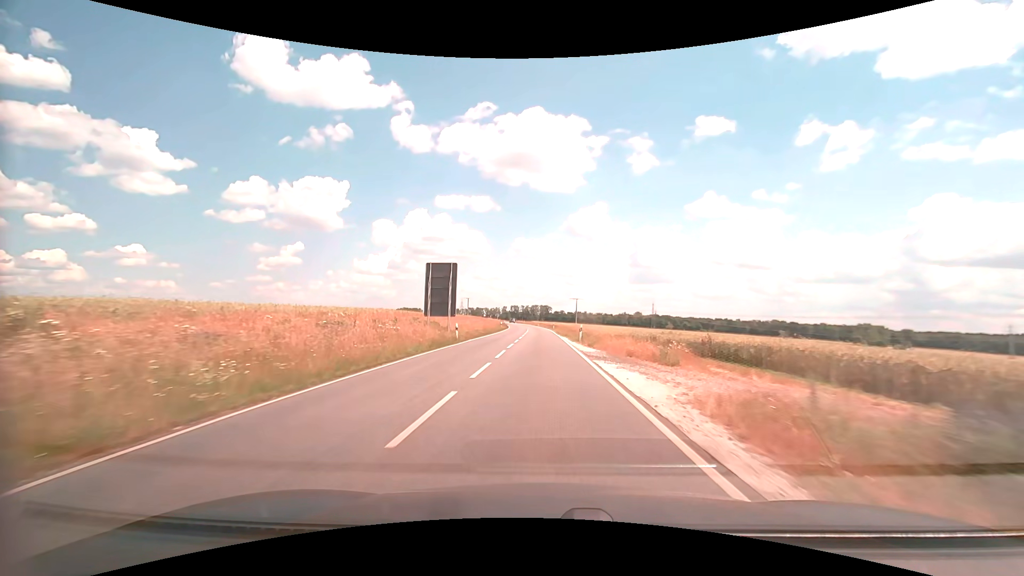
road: secondary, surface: asphalt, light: Day
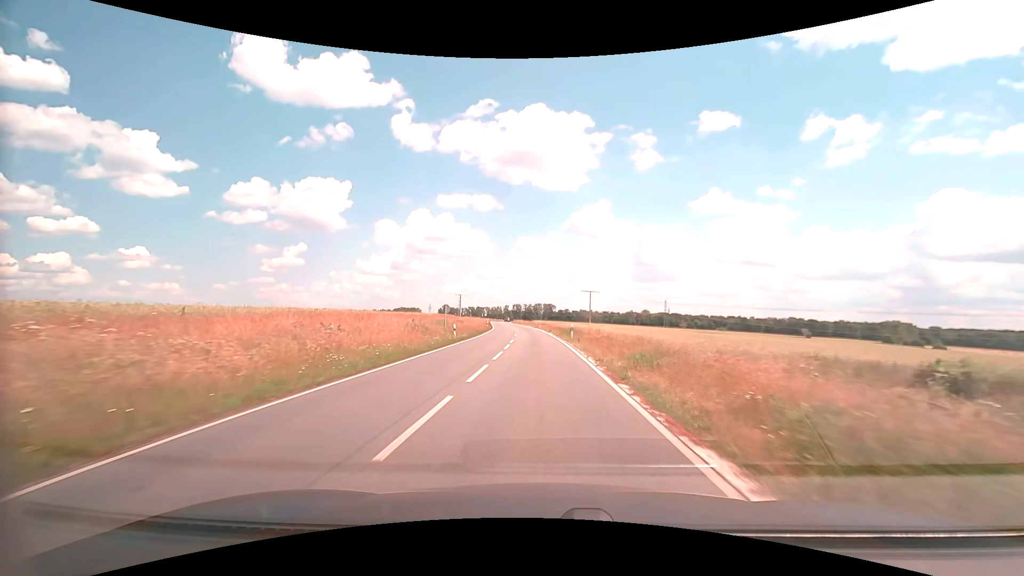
(0.0, +42.7) m; 0°
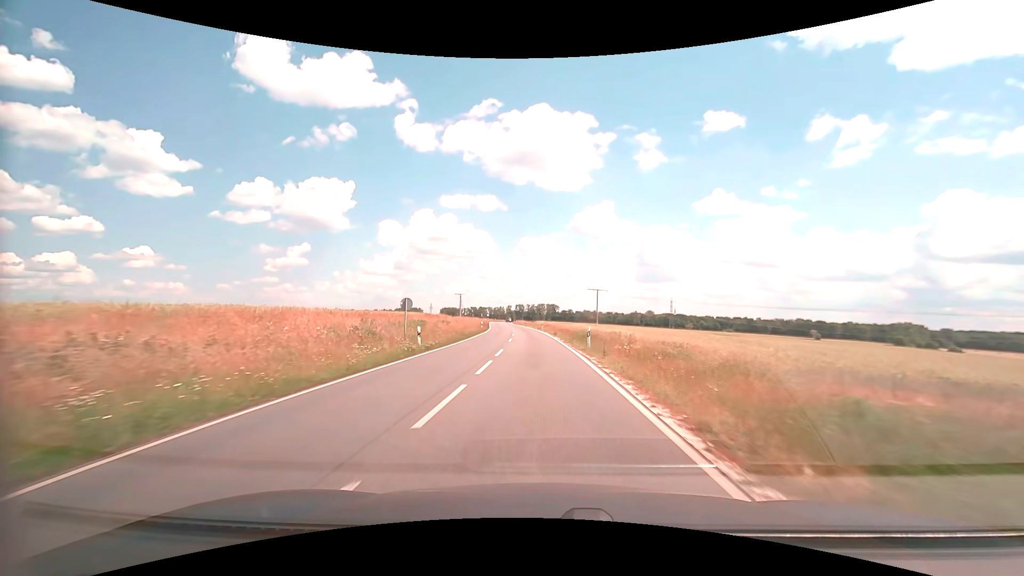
(0.0, +10.7) m; 0°
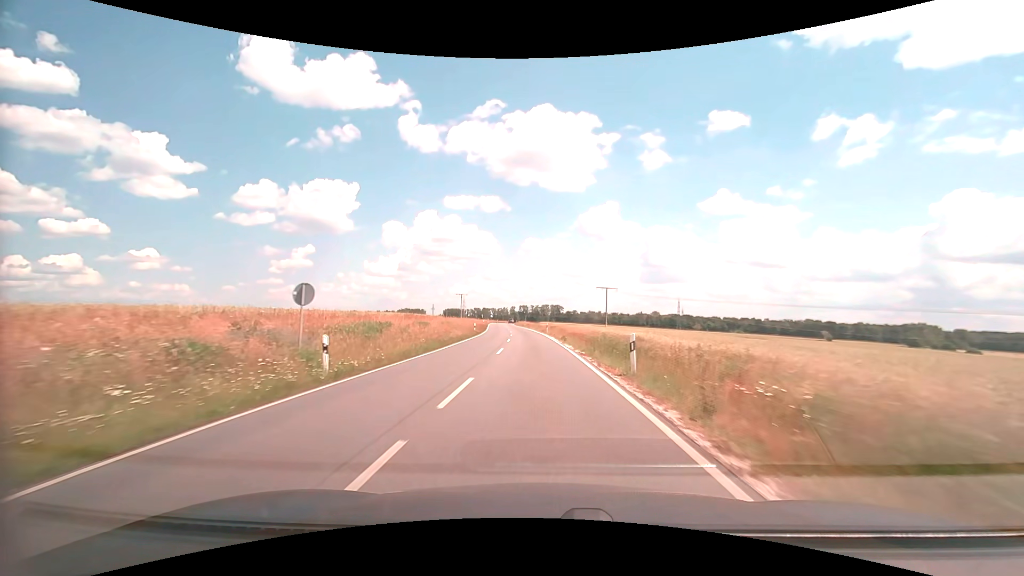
(0.0, +10.7) m; 0°
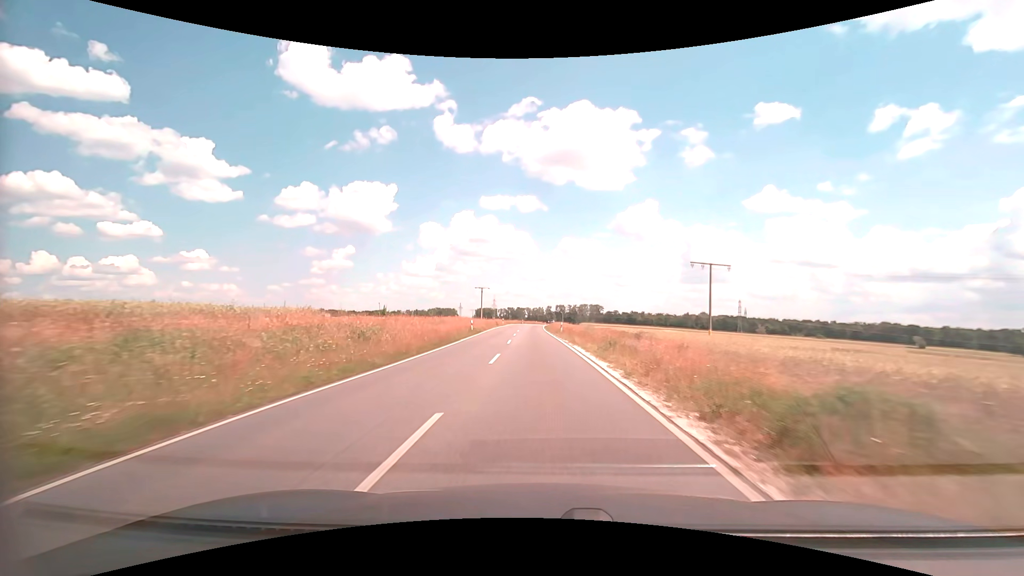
(-1.8, +53.1) m; -4°
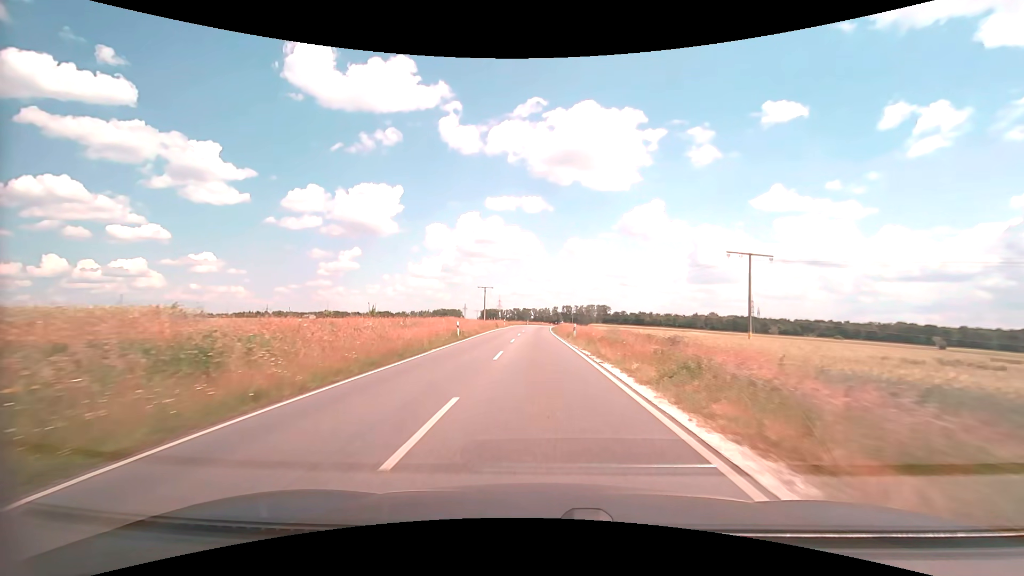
(-0.1, +10.6) m; -1°
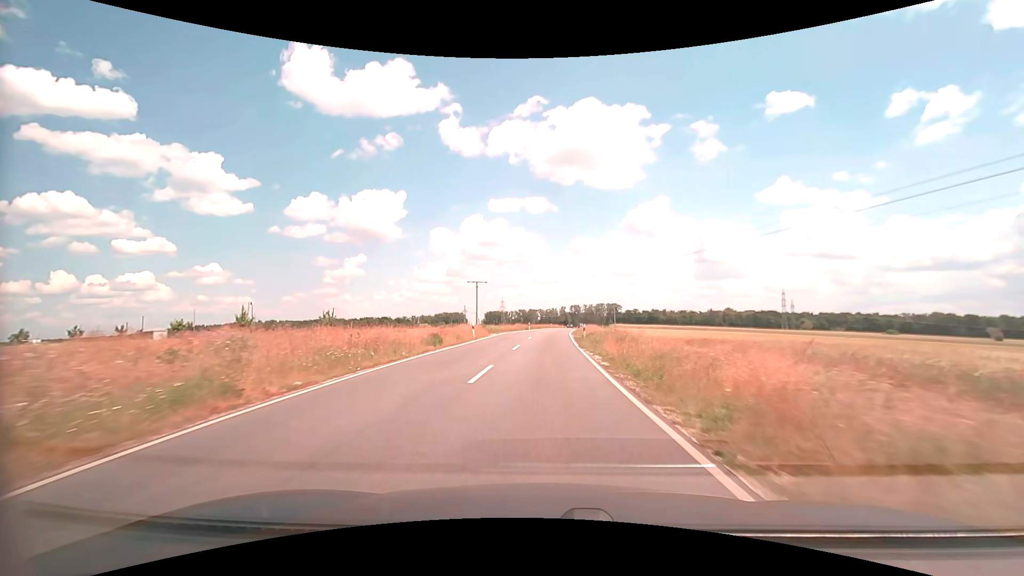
(-0.4, +42.2) m; -1°
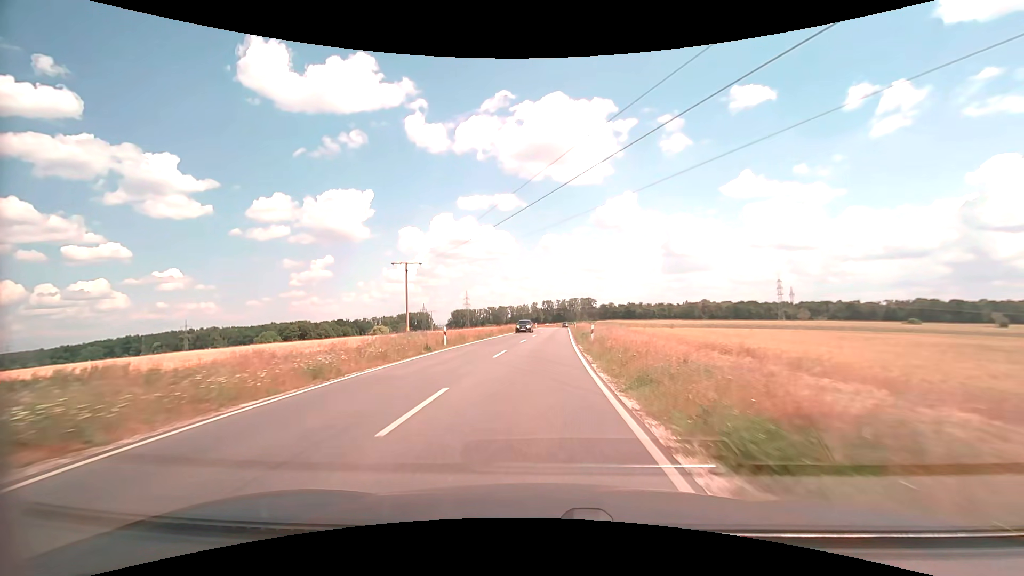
(+1.4, +52.4) m; +3°
(0, +10) (0, +20) (0, +30) (+1, +40) (+1, +50) (+1, +60) (+2, +70) (+2, +80) (+2, +90) (+3, +100) m
